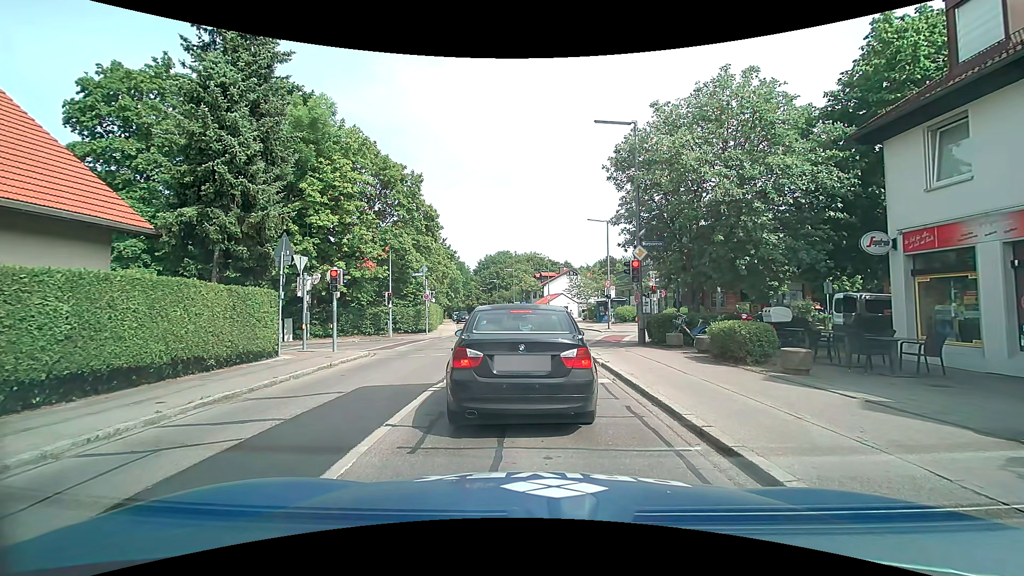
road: tertiary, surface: asphalt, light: Day
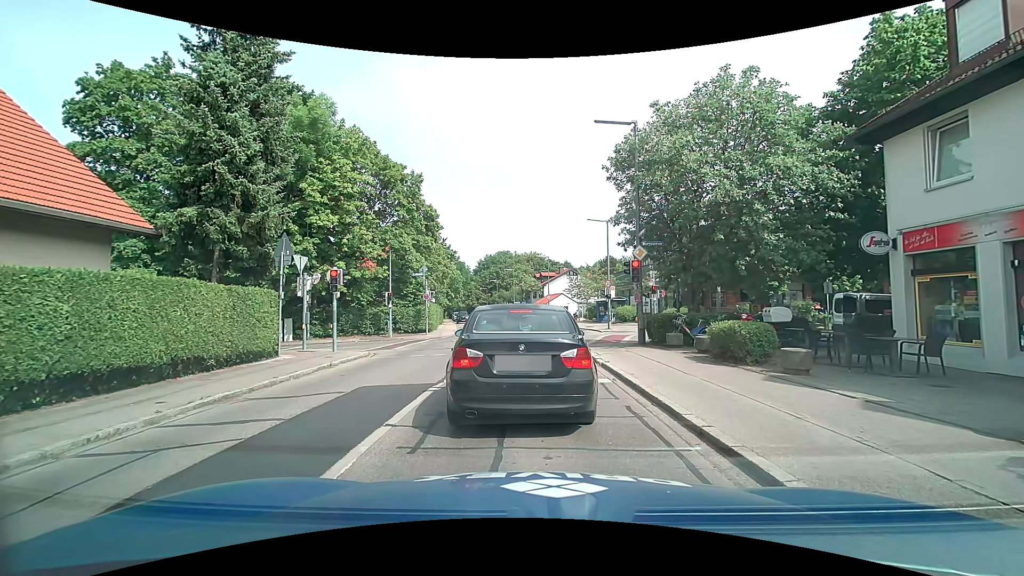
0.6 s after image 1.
(0.0, 0.0) m; 0°
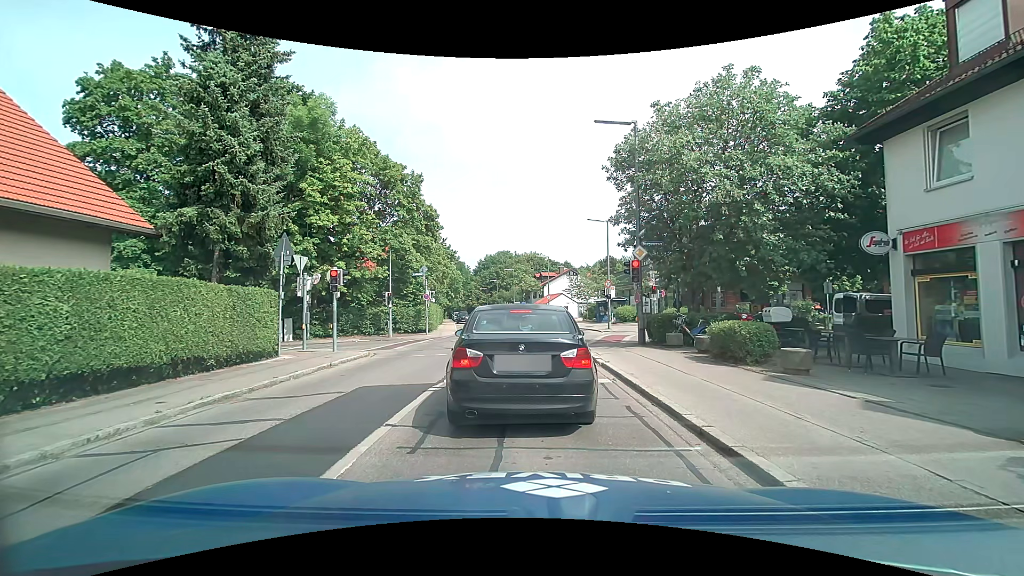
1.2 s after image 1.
(0.0, 0.0) m; 0°
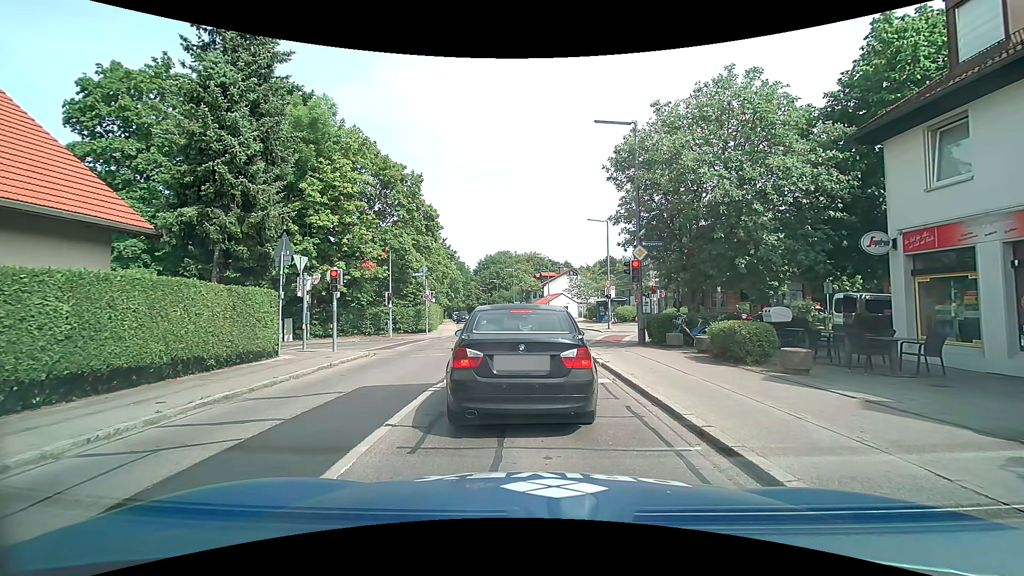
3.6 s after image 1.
(0.0, 0.0) m; 0°
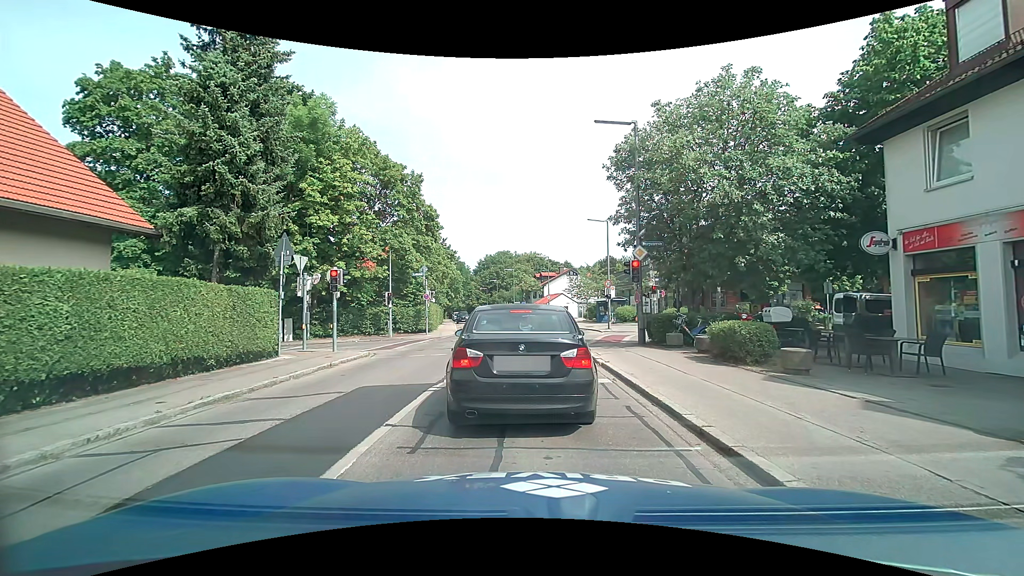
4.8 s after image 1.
(0.0, 0.0) m; 0°
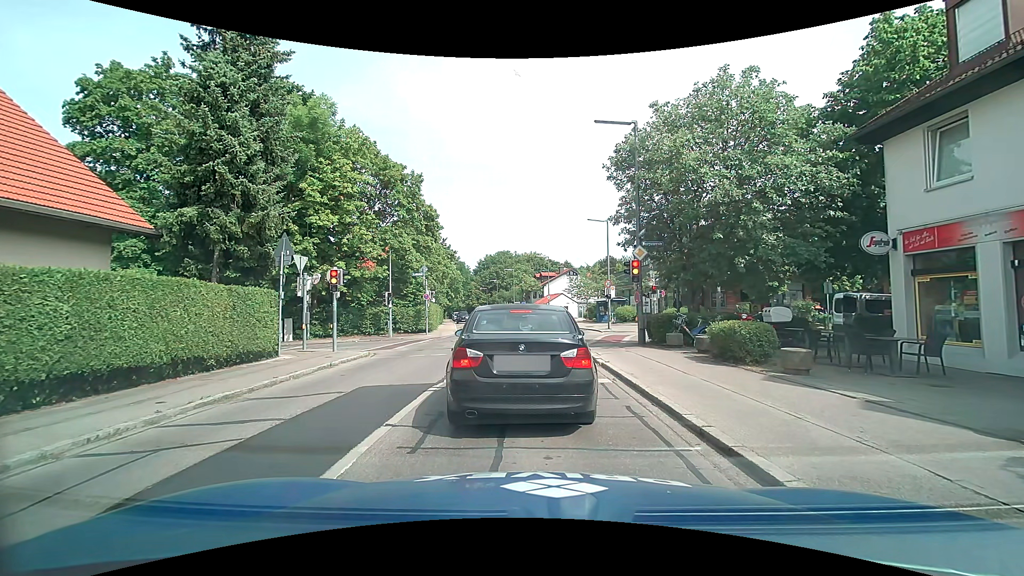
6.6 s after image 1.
(0.0, 0.0) m; 0°
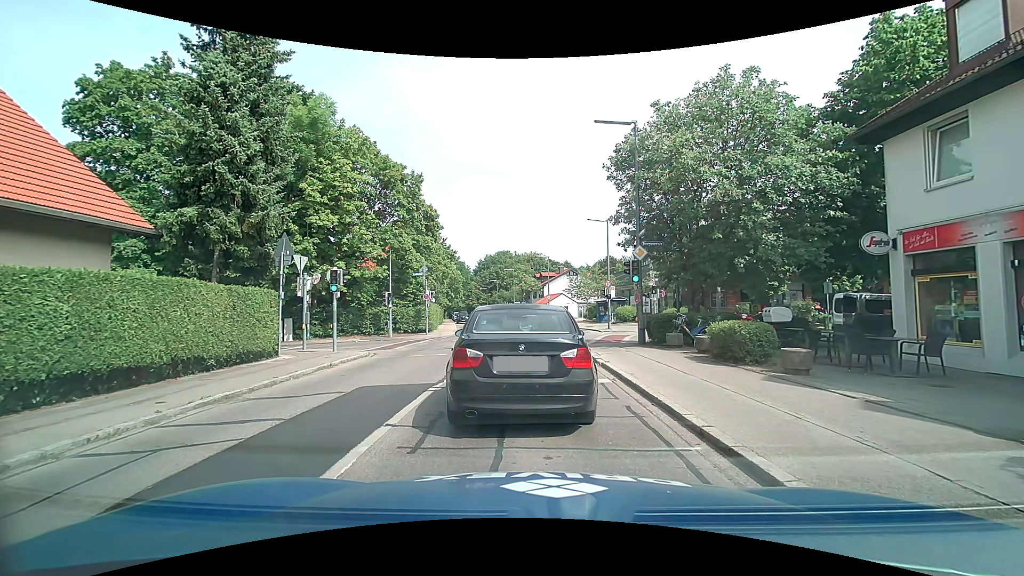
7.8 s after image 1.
(0.0, 0.0) m; 0°
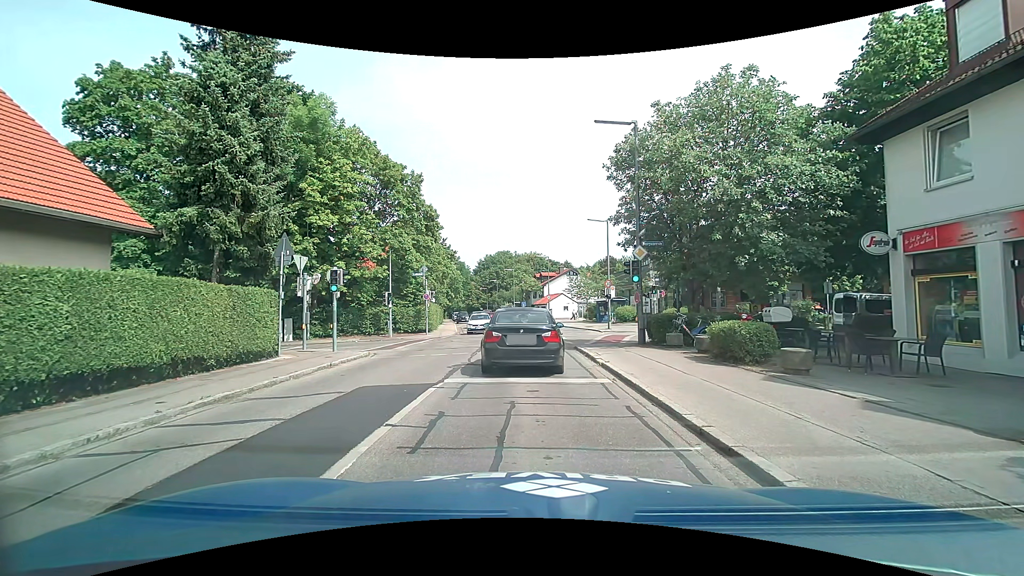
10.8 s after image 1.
(0.0, 0.0) m; 0°
